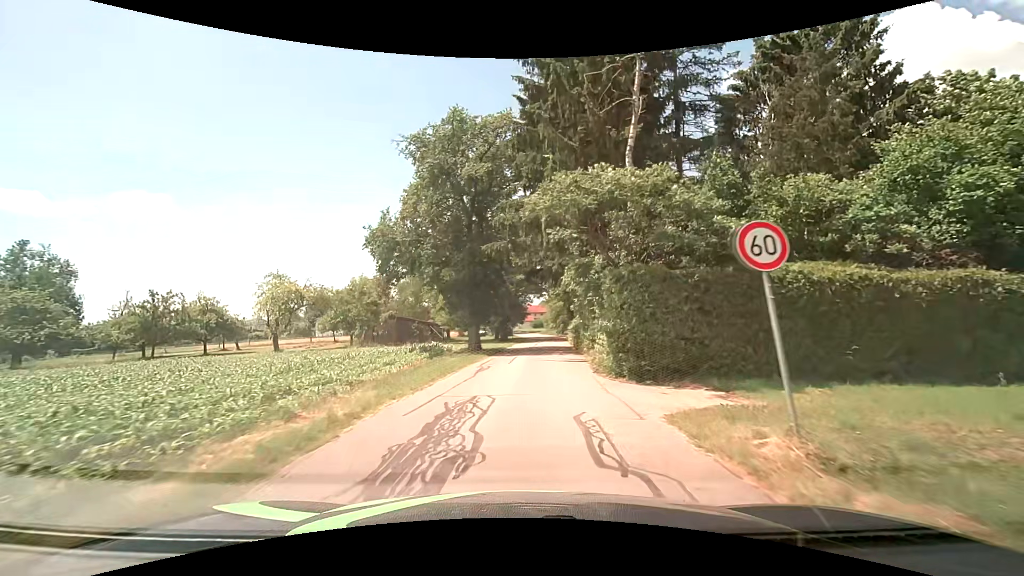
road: unclassified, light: Day
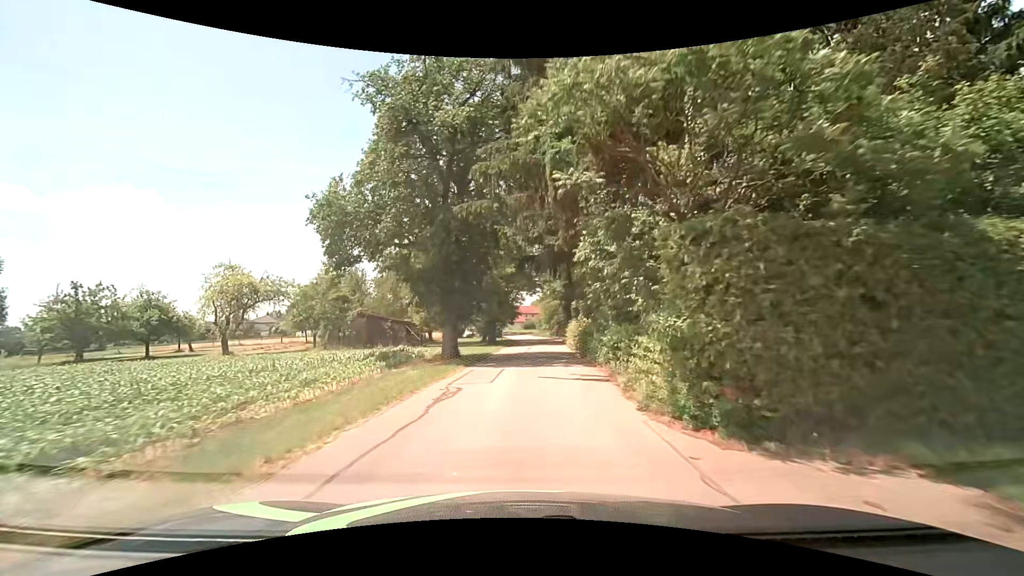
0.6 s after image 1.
(0.0, +6.5) m; +1°
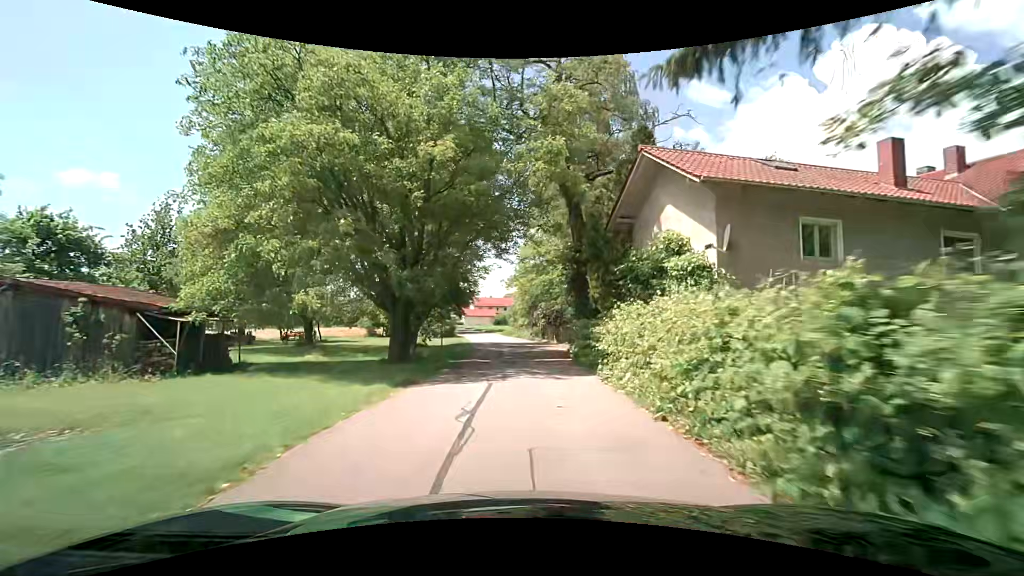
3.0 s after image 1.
(+0.8, +26.6) m; +2°
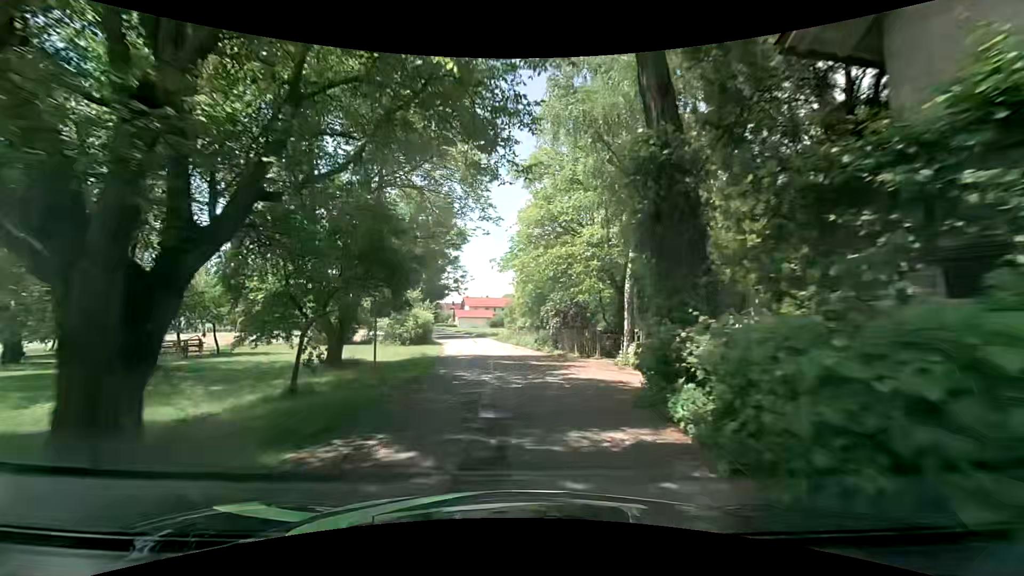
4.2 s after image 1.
(+0.2, +13.2) m; +1°
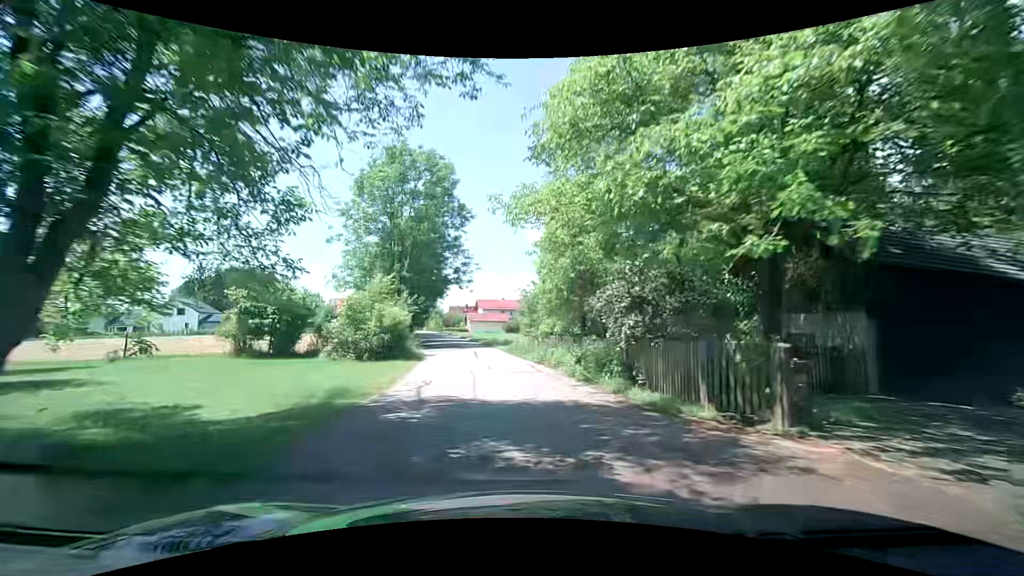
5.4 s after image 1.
(+0.1, +13.1) m; -1°
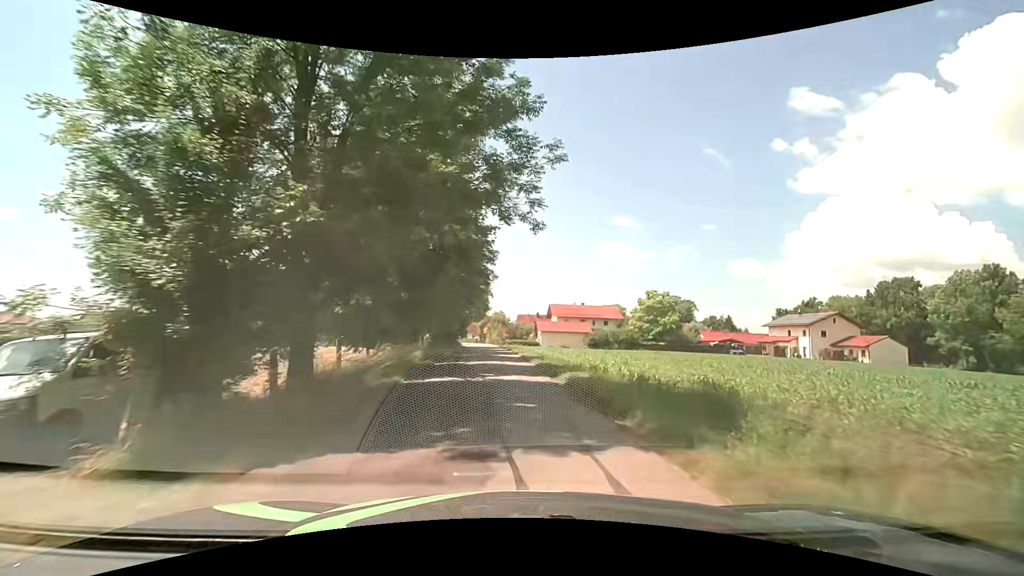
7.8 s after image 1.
(-2.5, +26.1) m; -10°
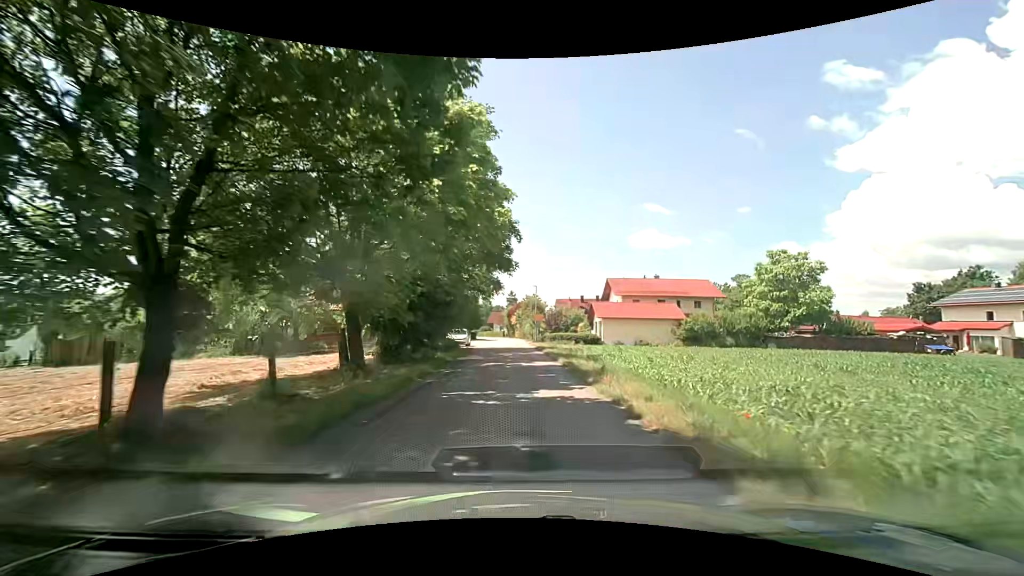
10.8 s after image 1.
(-1.2, +32.6) m; -4°
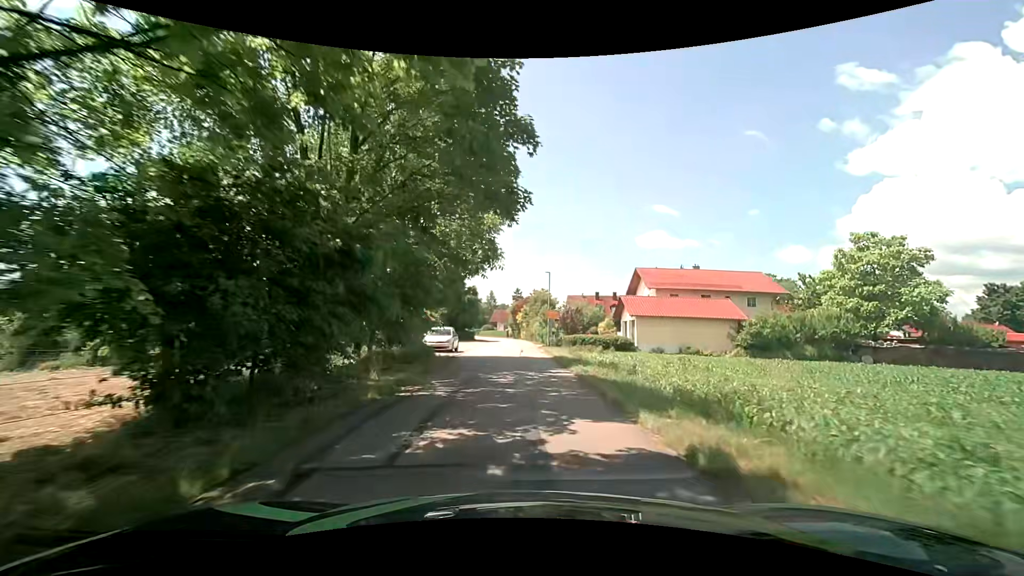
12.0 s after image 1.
(0.0, +12.8) m; 0°
(0, +10) (0, +20) (0, +30) (0, +40) (-1, +50) (-1, +60) (-2, +70) (-4, +80) (-6, +90) (-8, +99) m
